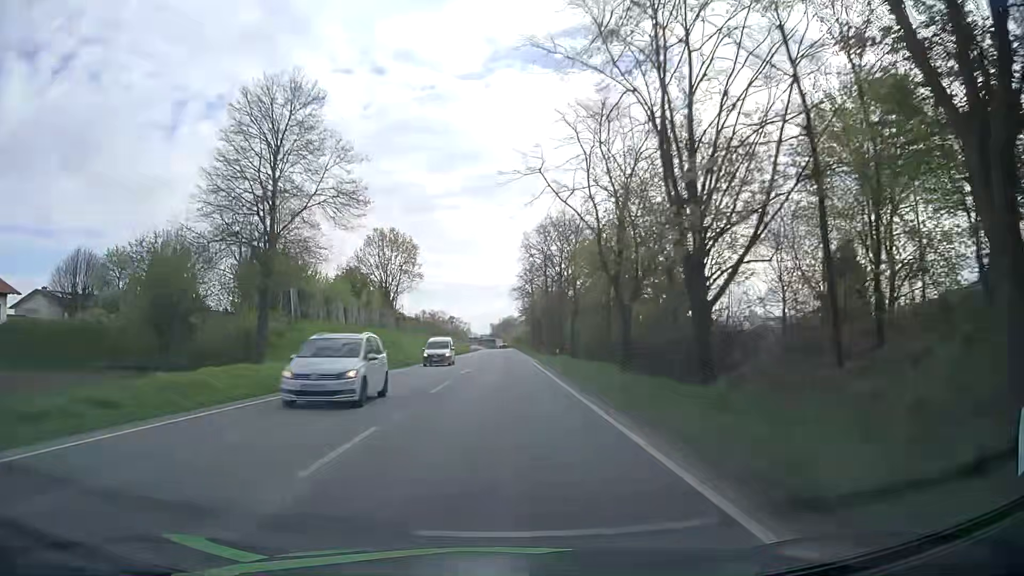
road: primary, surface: asphalt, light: Day
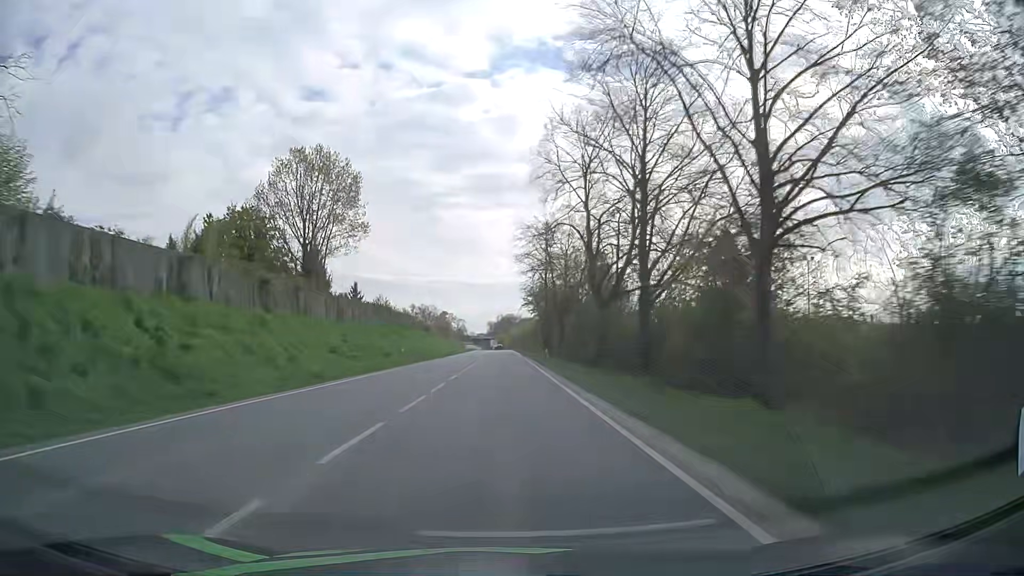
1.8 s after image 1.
(+0.1, +41.2) m; 0°
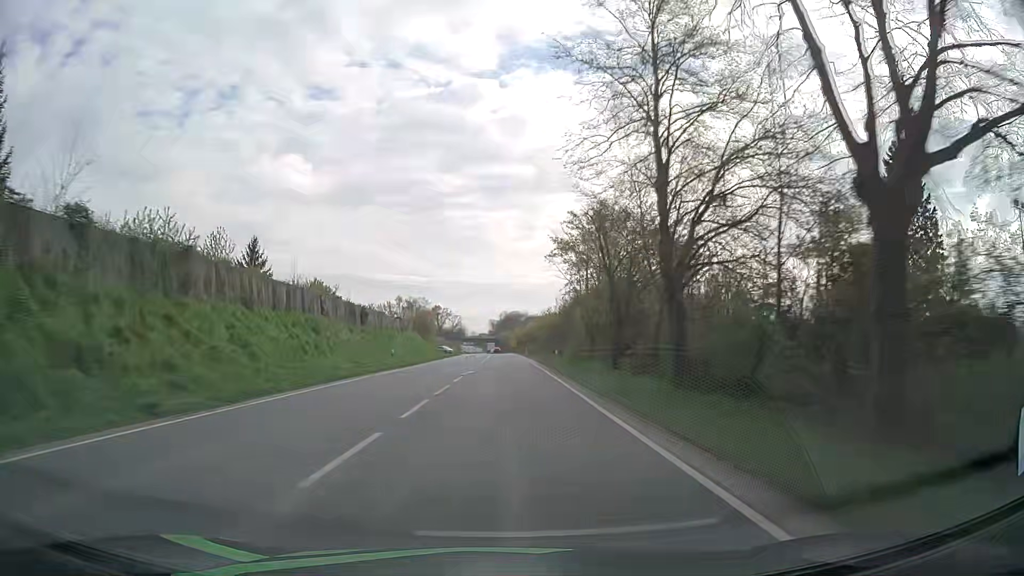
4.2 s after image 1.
(0.0, +54.9) m; 0°
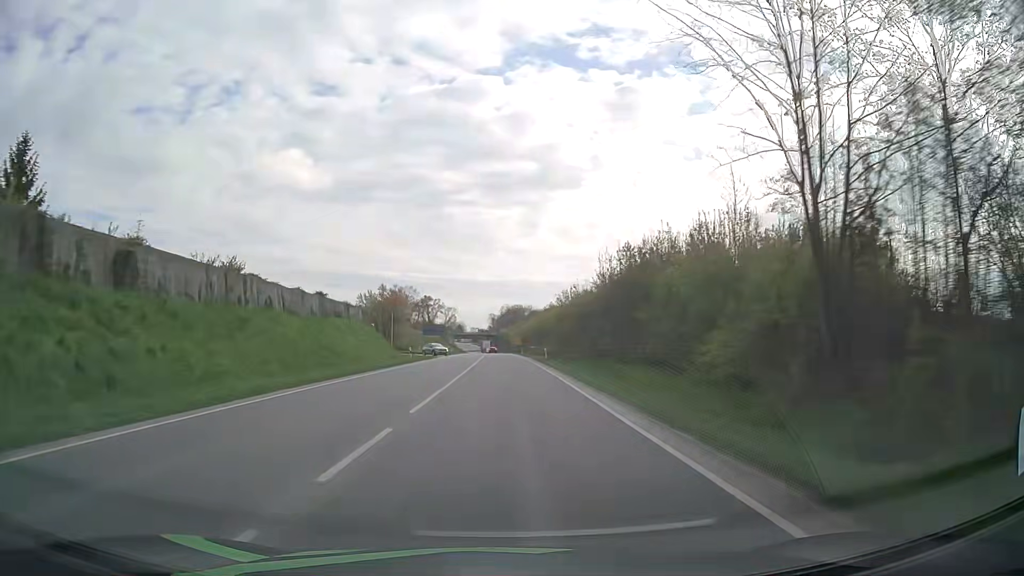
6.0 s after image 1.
(+0.1, +41.5) m; 0°
